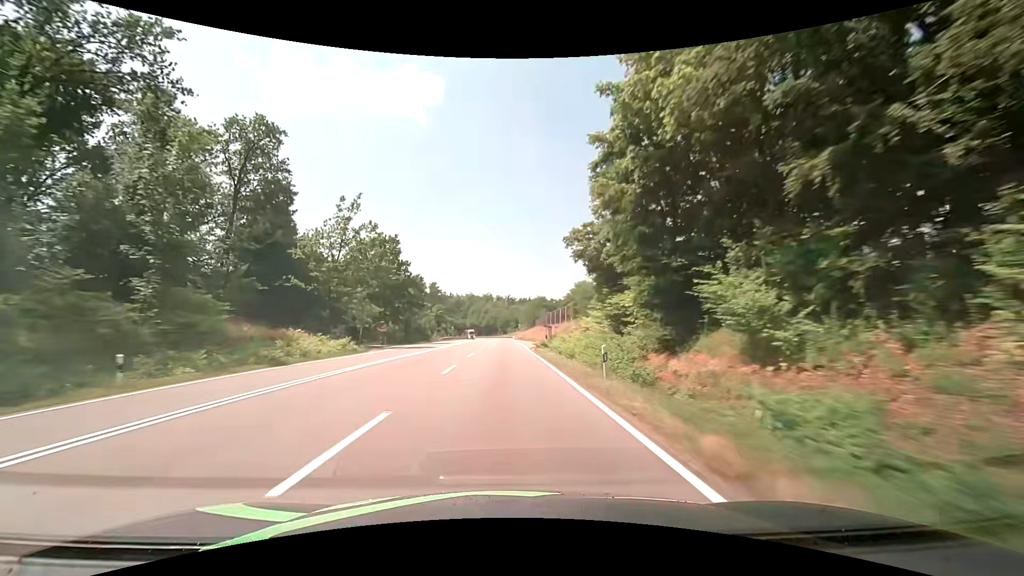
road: secondary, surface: asphalt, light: Day
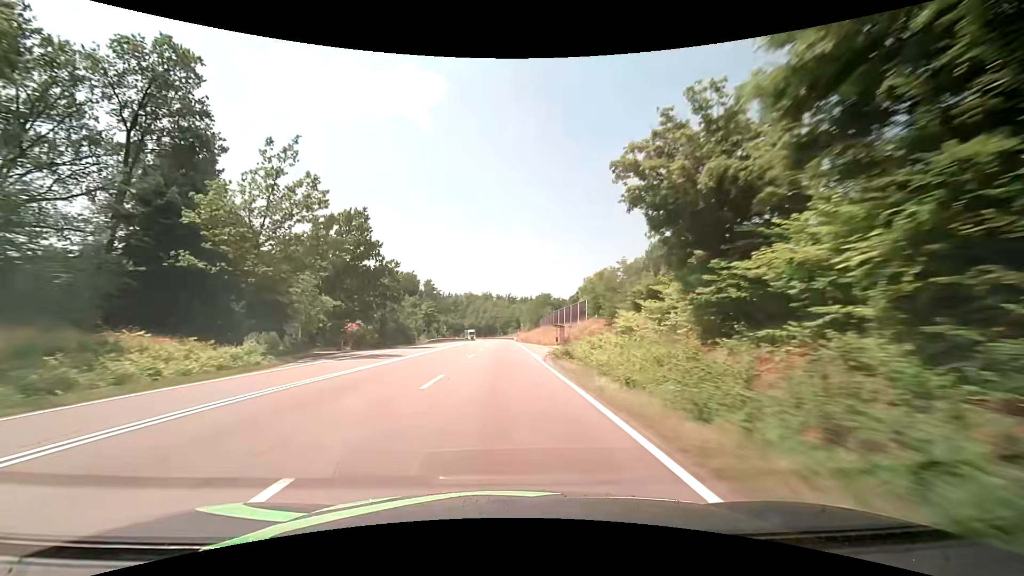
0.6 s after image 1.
(-0.1, +15.4) m; 0°
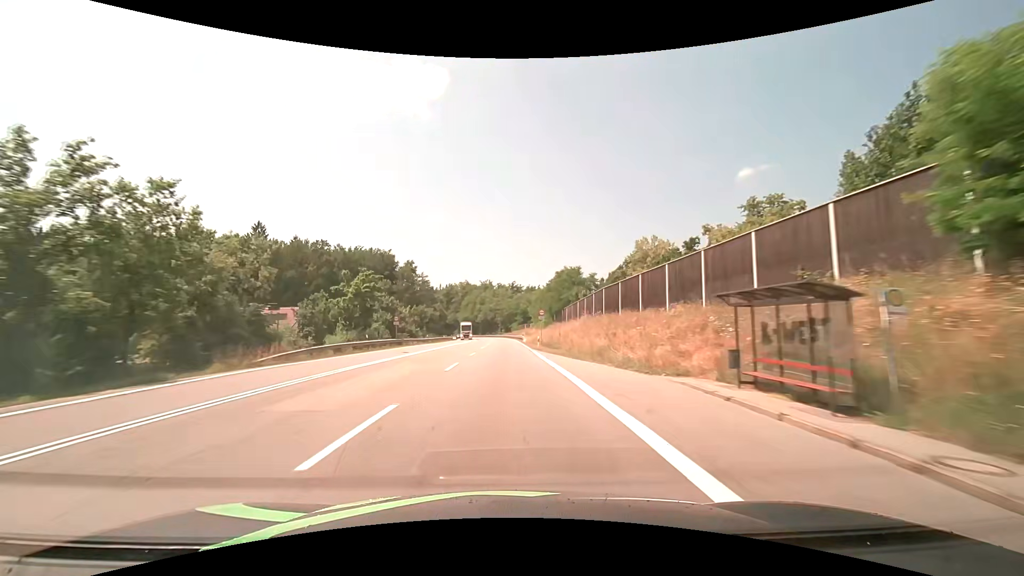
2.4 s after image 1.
(-0.2, +46.7) m; 0°
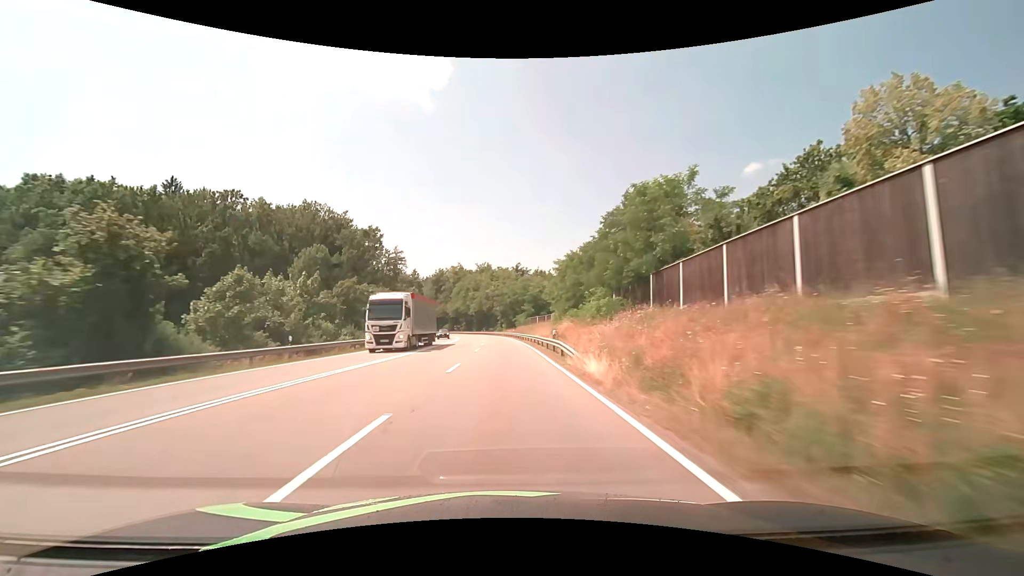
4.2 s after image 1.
(-0.1, +47.1) m; 0°
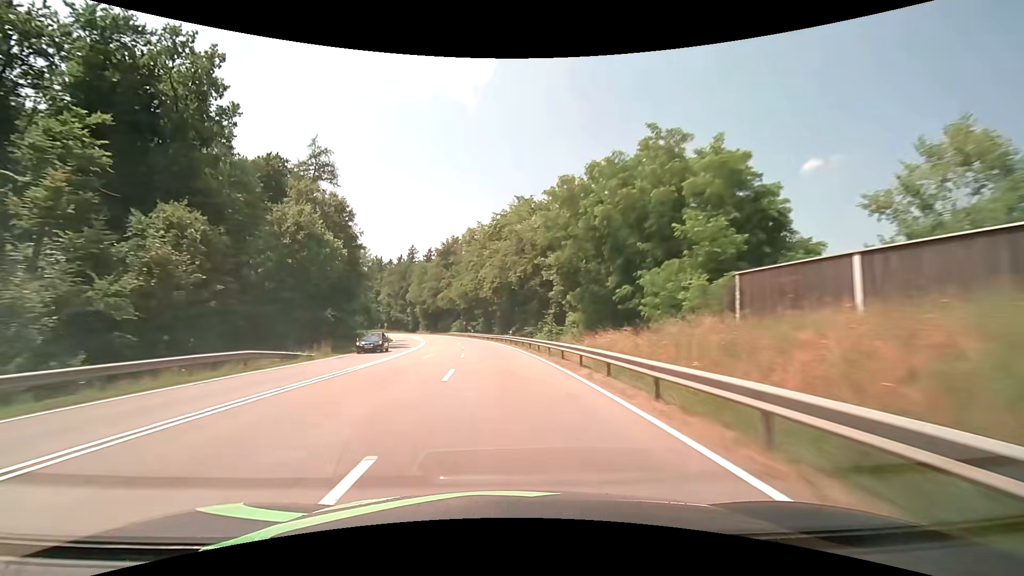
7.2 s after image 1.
(-1.9, +77.6) m; -4°
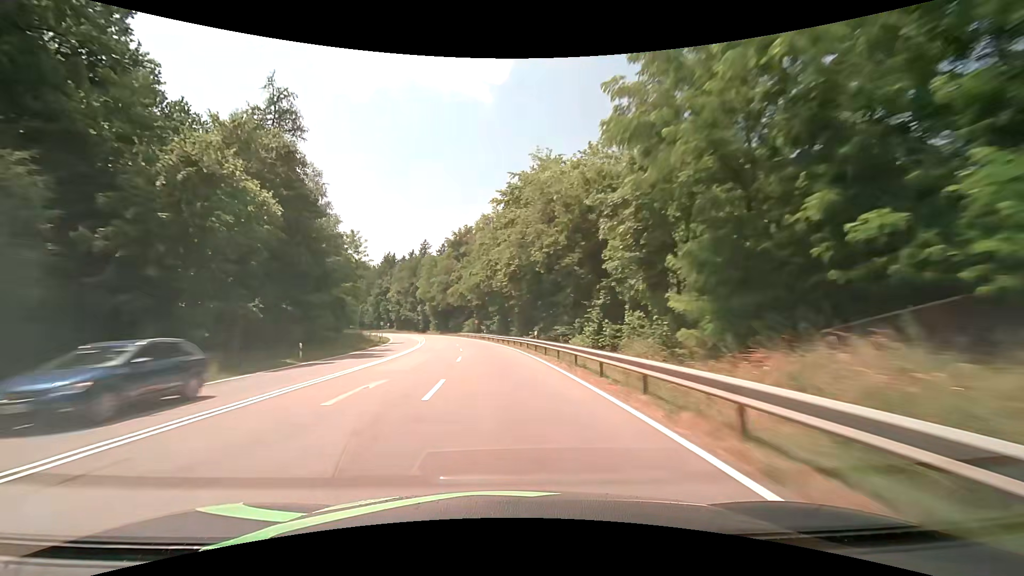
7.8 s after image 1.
(-0.3, +15.5) m; -2°
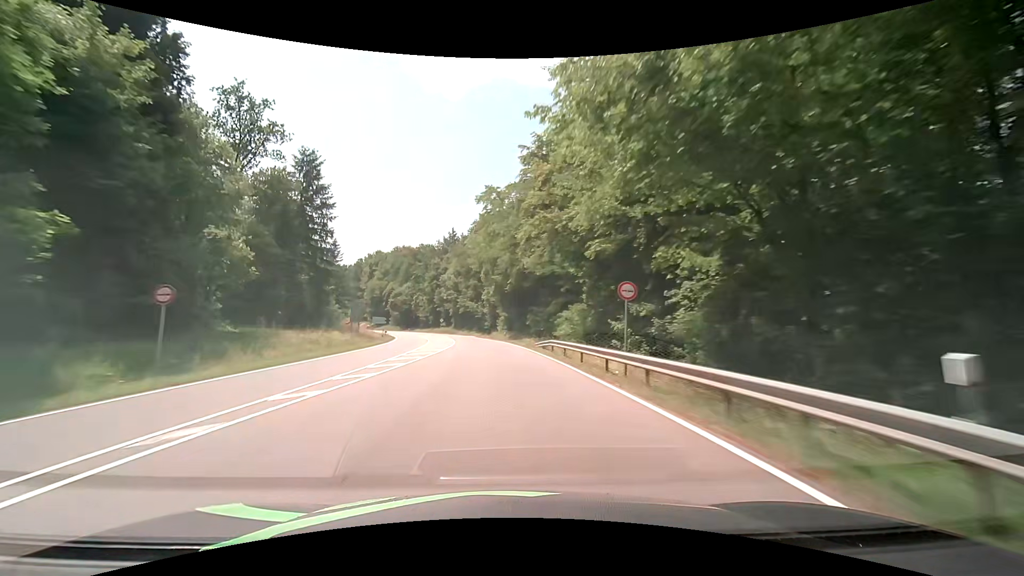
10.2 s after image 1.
(-5.6, +62.1) m; -10°
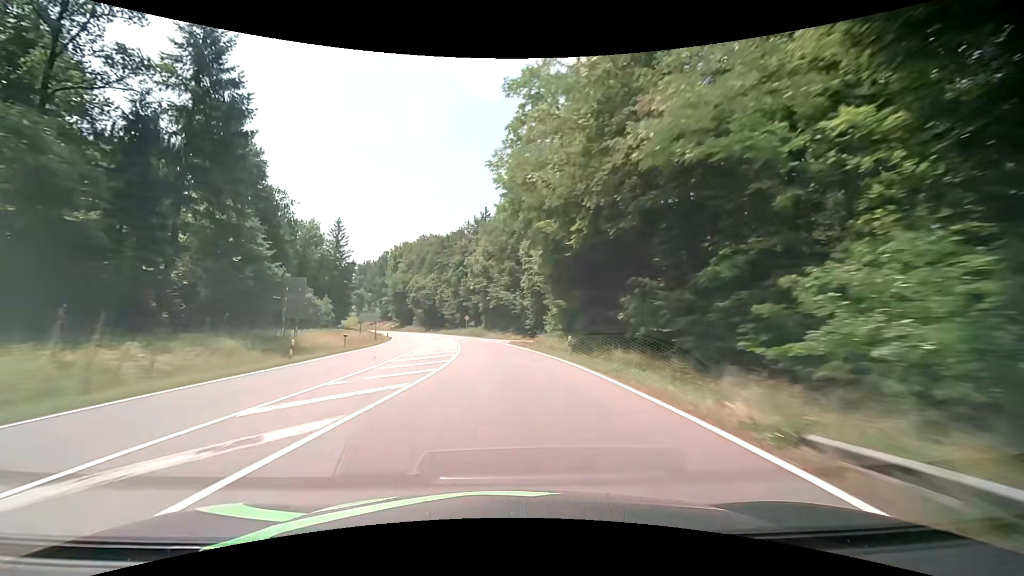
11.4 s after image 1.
(-1.3, +31.3) m; -5°
